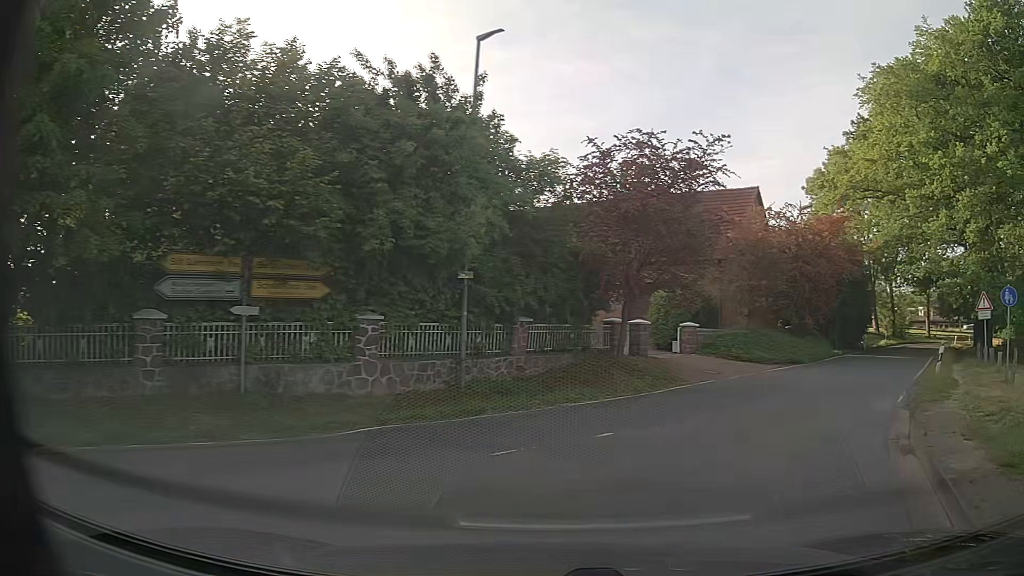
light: Day
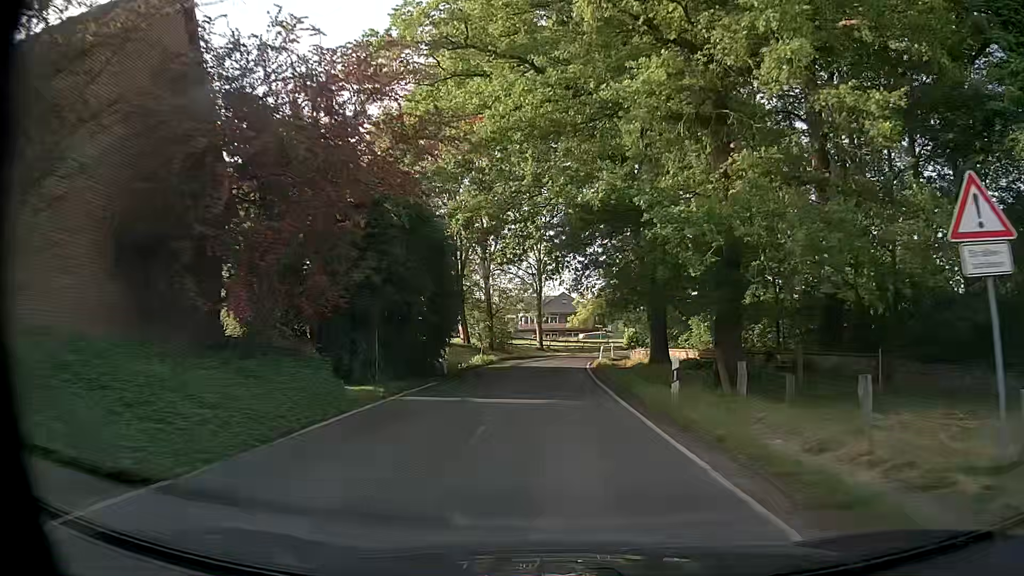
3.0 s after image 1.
(+10.4, +21.3) m; +37°
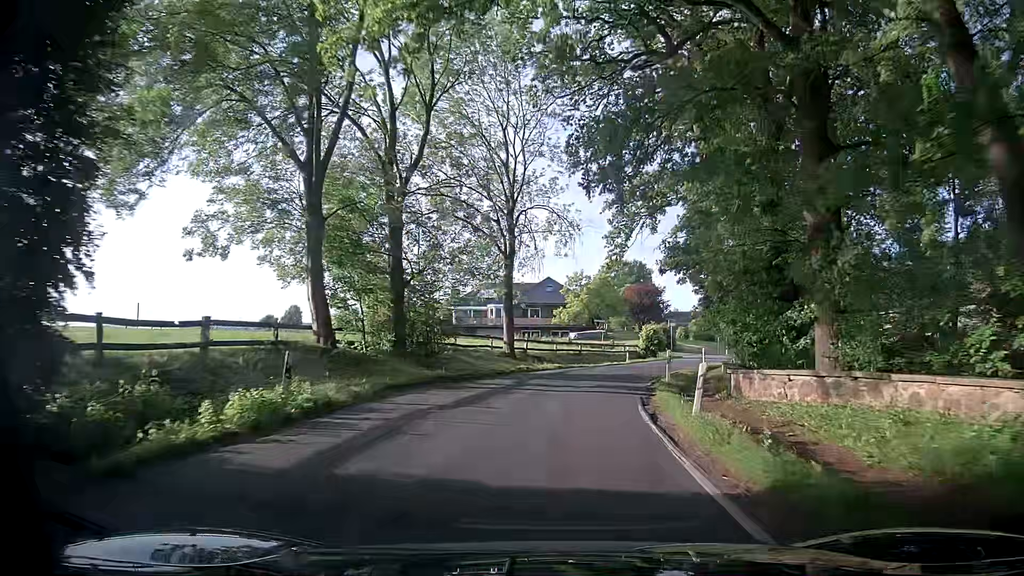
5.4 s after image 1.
(+0.3, +29.4) m; +1°
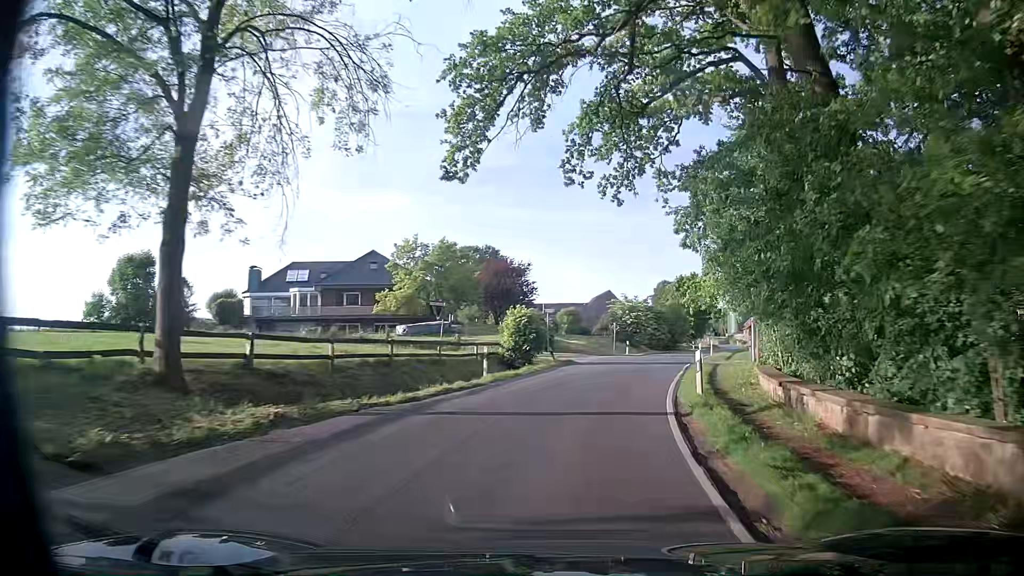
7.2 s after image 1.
(+2.2, +24.2) m; +12°
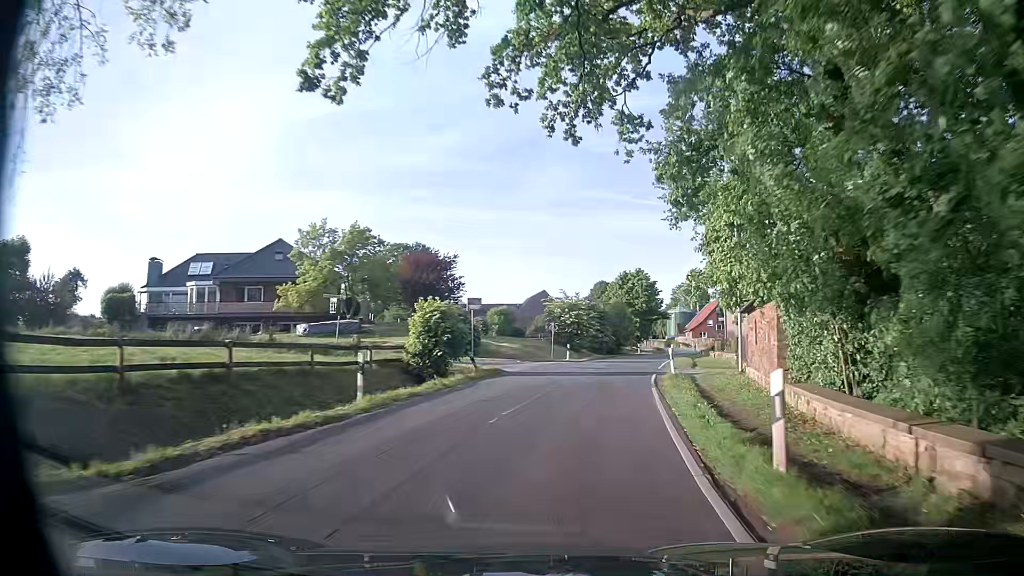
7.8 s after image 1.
(+0.5, +8.3) m; +6°
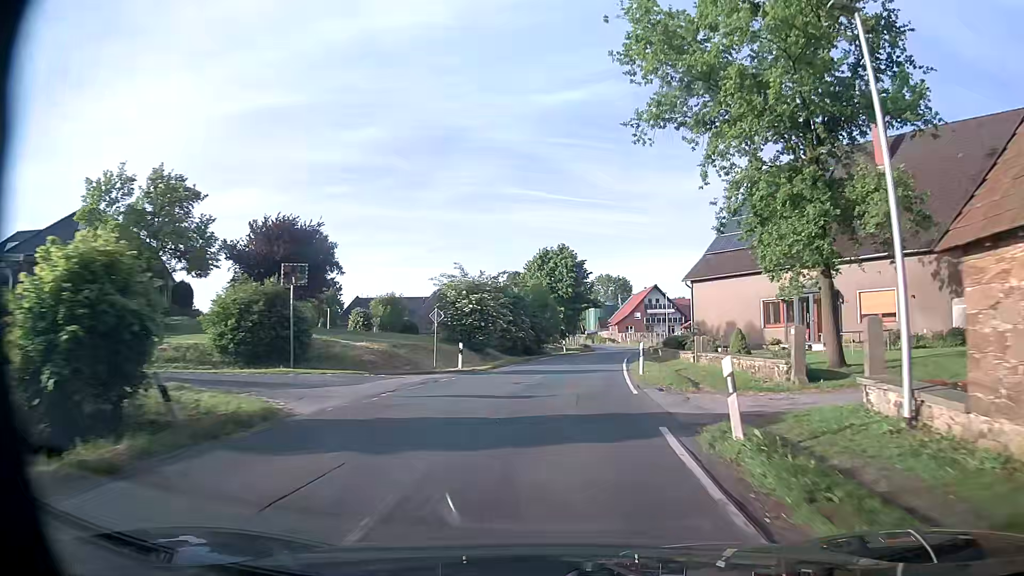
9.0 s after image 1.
(+1.1, +17.1) m; +8°
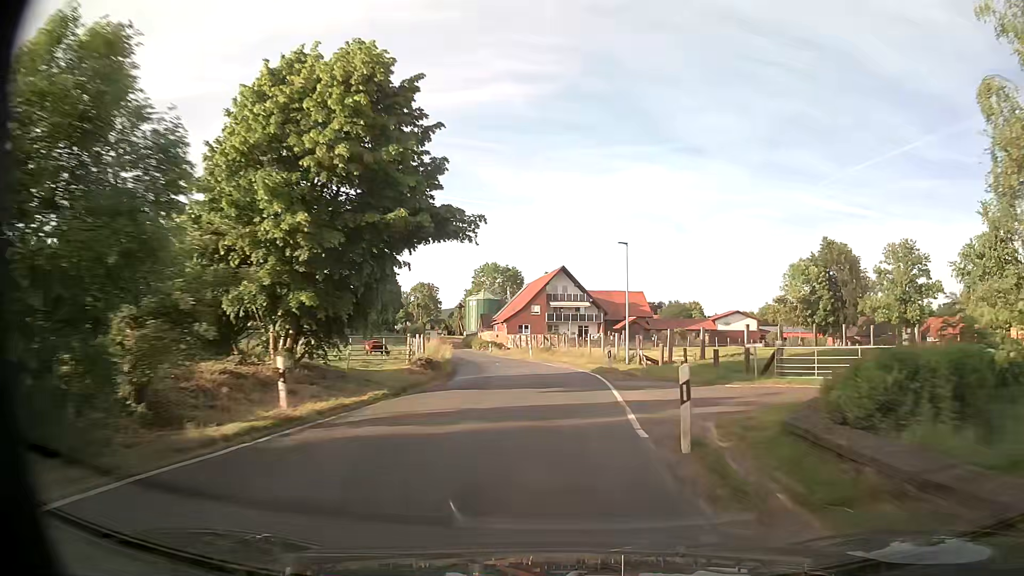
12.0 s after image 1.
(+3.7, +44.5) m; +9°
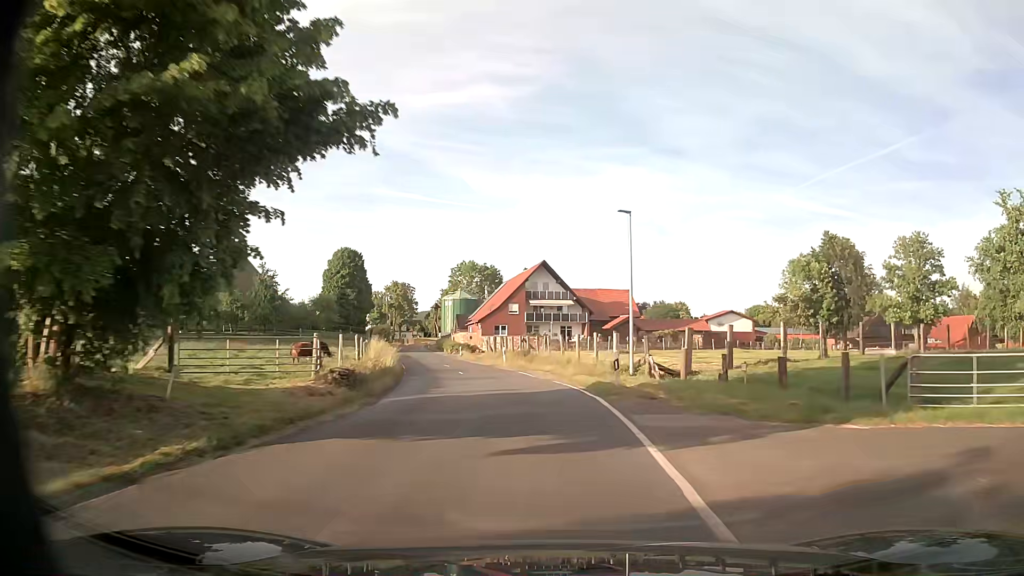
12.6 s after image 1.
(+0.2, +9.0) m; +2°
(0, +10) (0, +20) (-2, +30) (-4, +40) (-6, +49) (-8, +59) (-10, +69) (-13, +79) (-15, +88) (-17, +98) m
